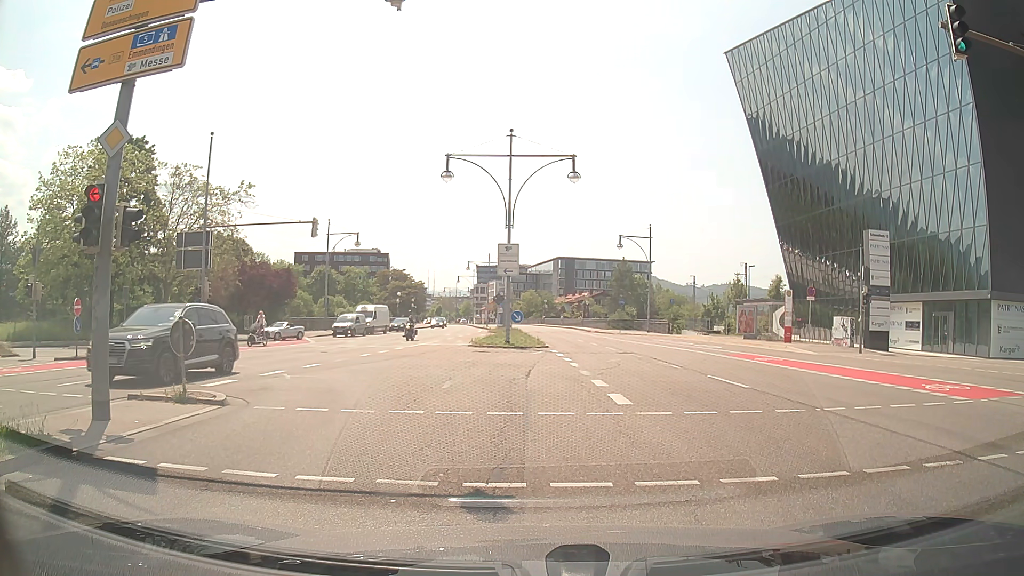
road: primary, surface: asphalt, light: Day
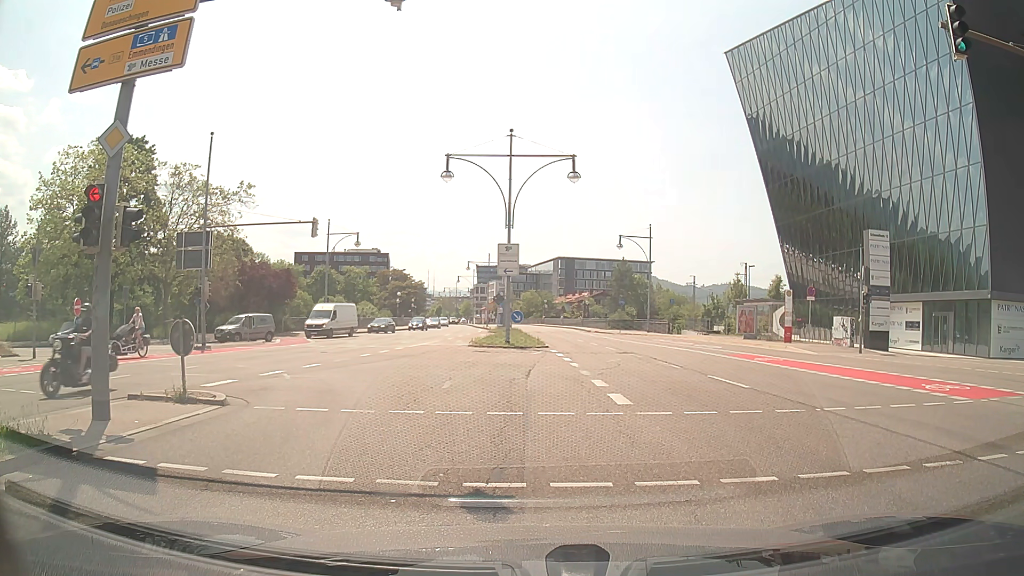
(0.0, 0.0) m; 0°
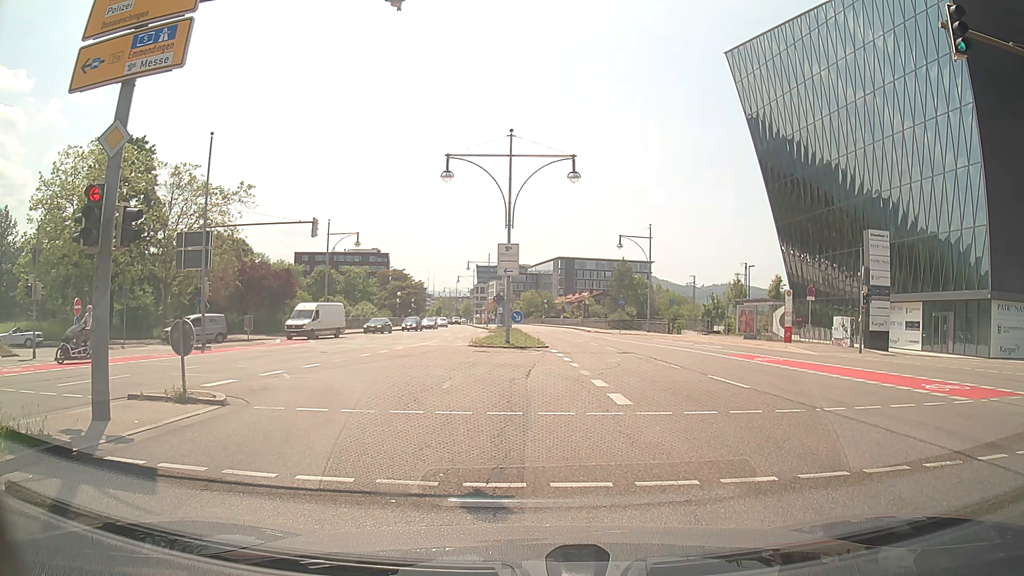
(0.0, 0.0) m; 0°
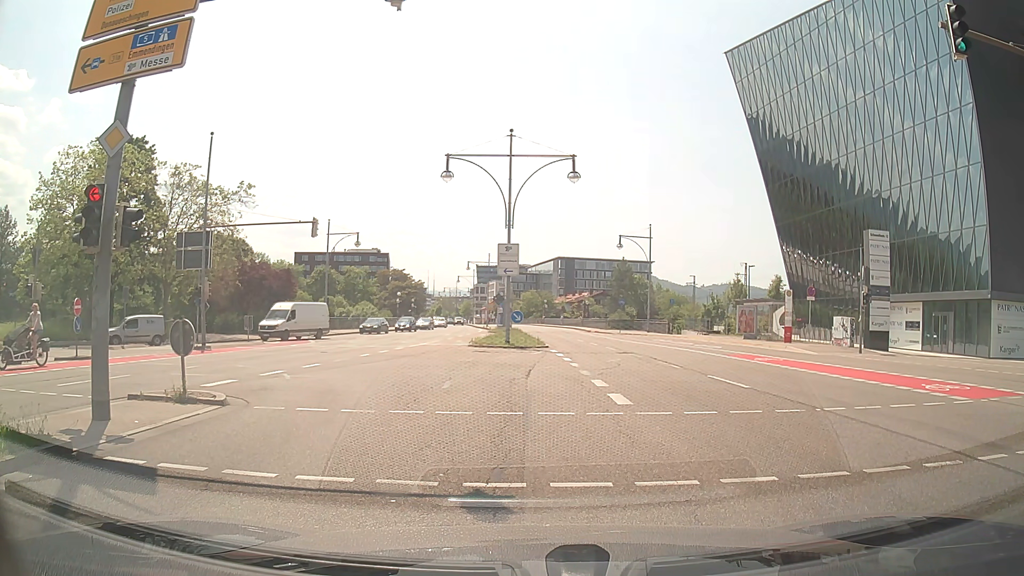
(0.0, 0.0) m; 0°
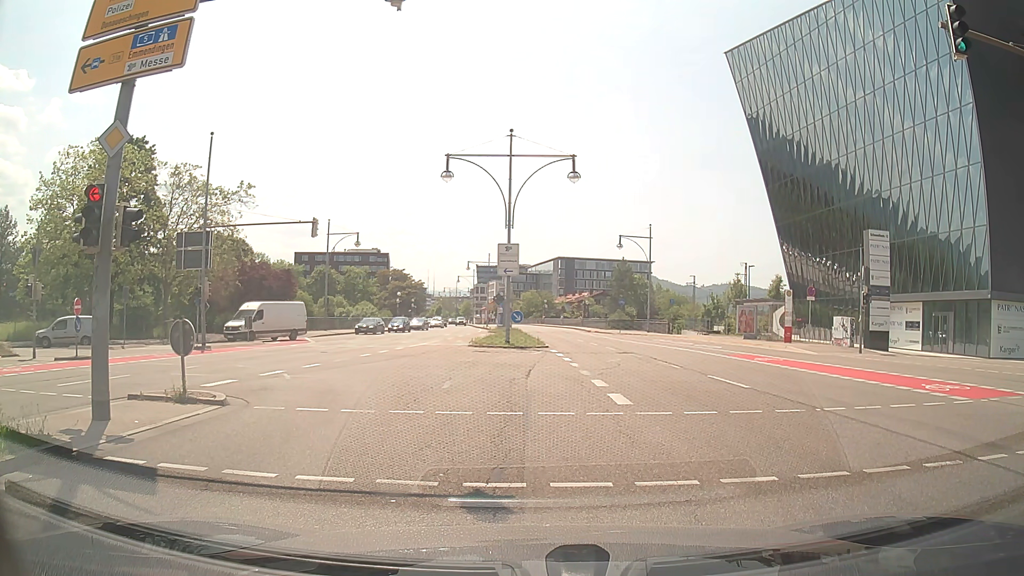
(0.0, 0.0) m; 0°
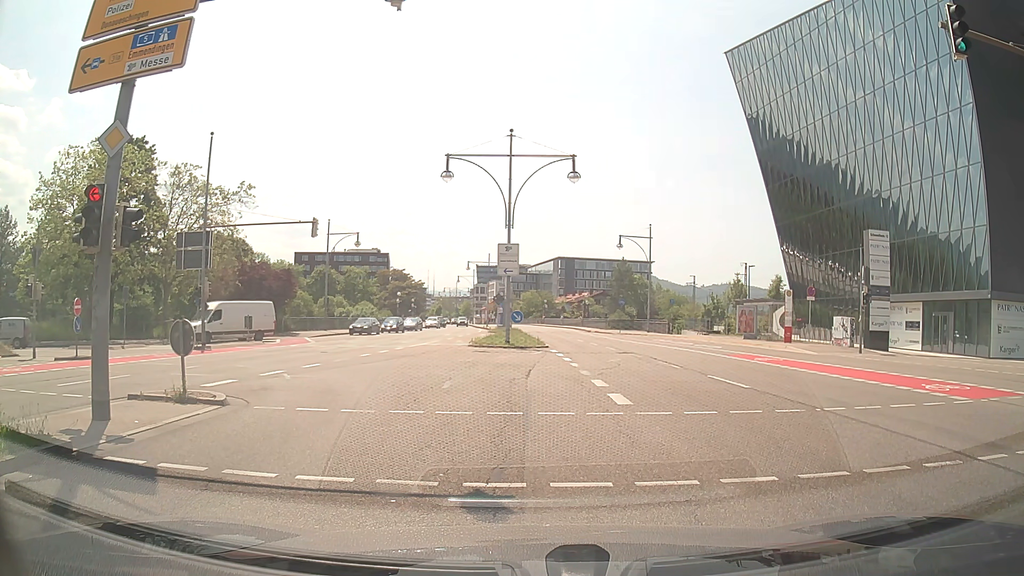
(0.0, 0.0) m; 0°
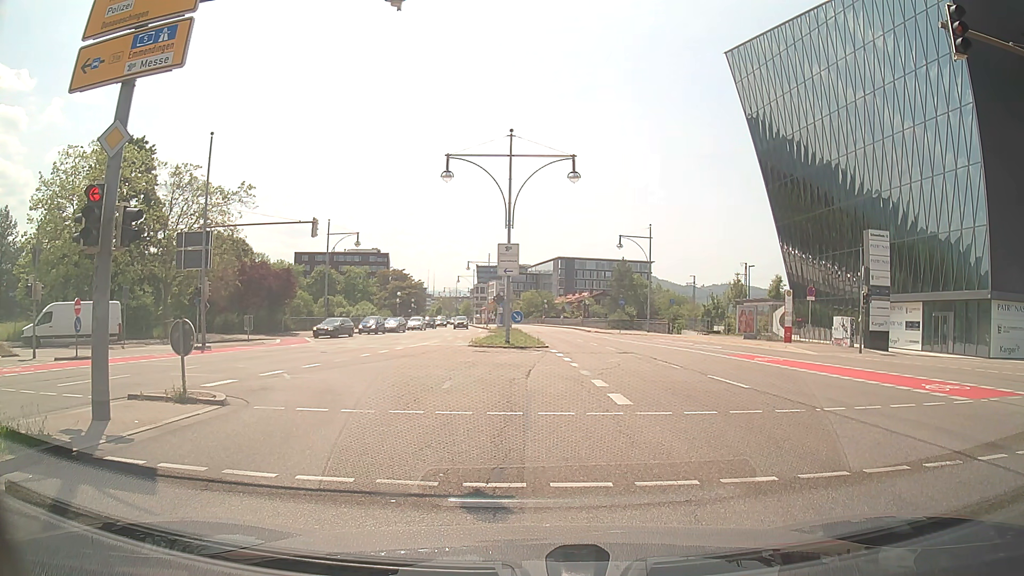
(0.0, 0.0) m; 0°
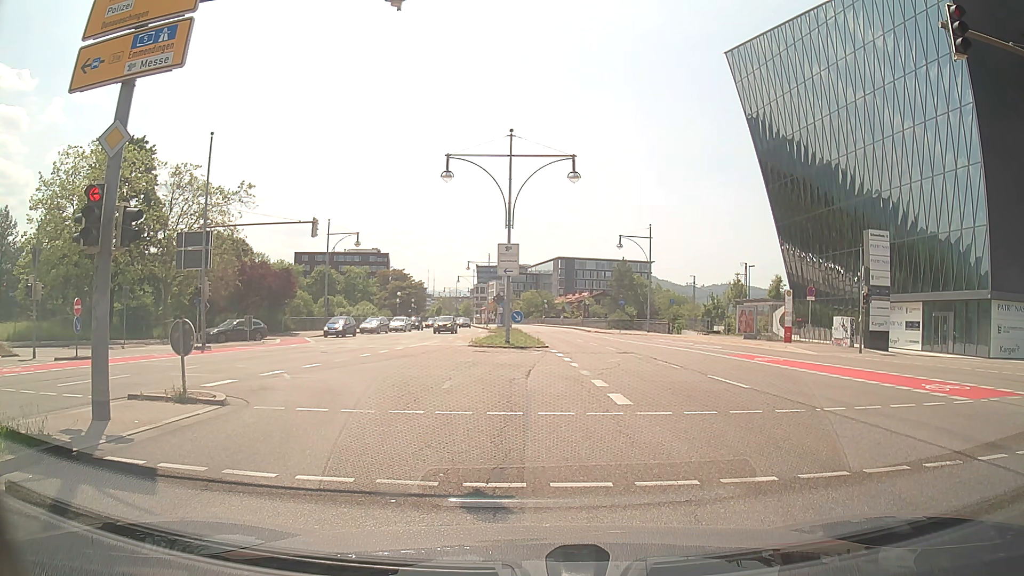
(0.0, 0.0) m; 0°
(0, +10) (-2, +20) (-9, +26) (-19, +28) (-29, +27) (-39, +27) (-49, +26) (-59, +25) (-69, +24) (-79, +24) m
